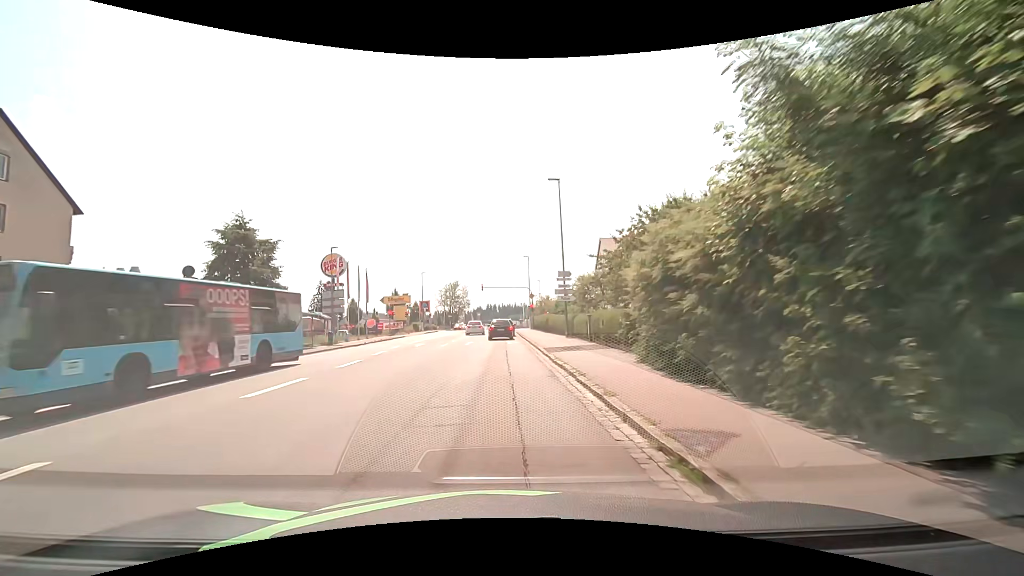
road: tertiary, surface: asphalt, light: Day
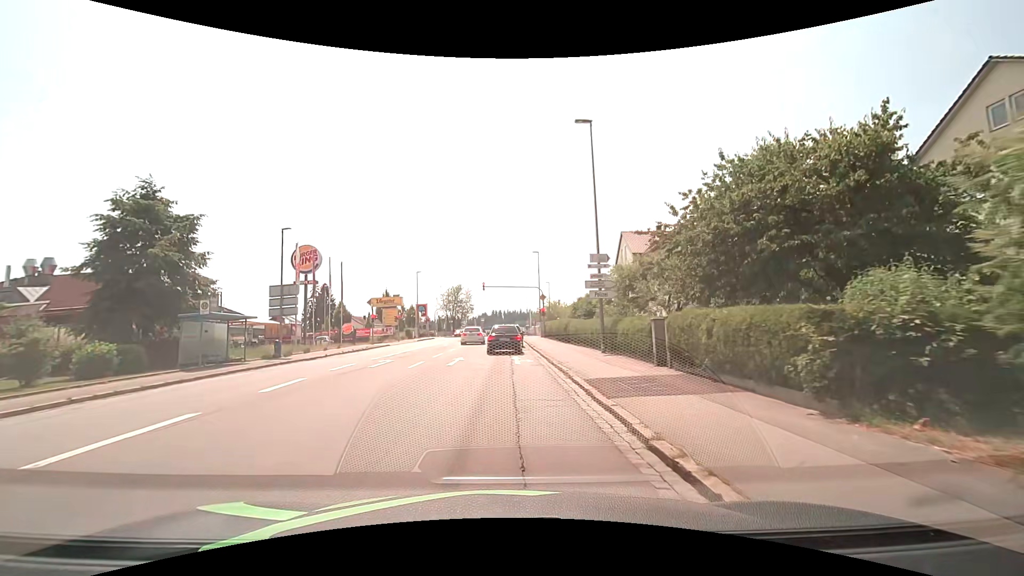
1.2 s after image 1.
(-0.2, +10.0) m; -1°
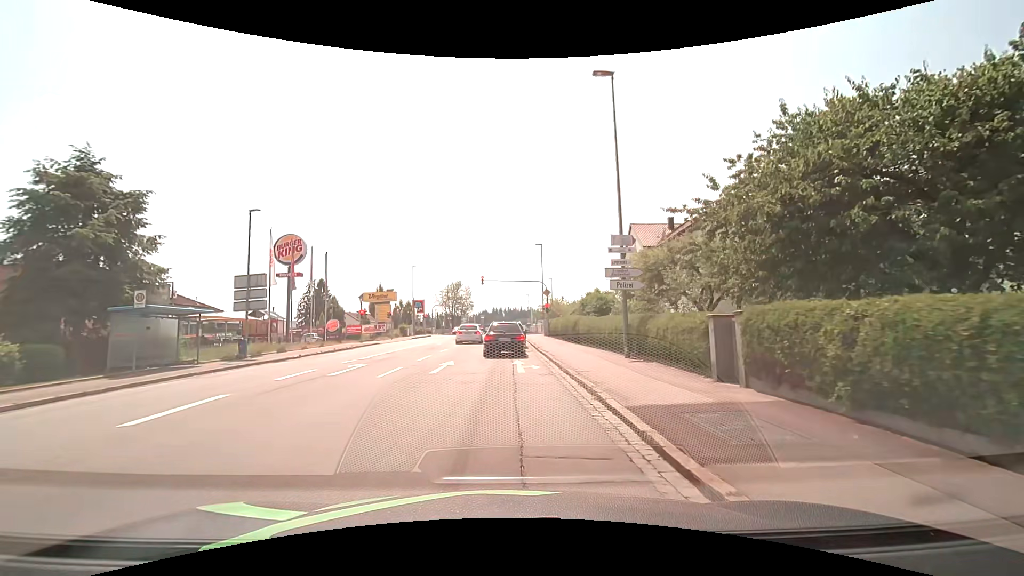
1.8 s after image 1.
(0.0, +4.0) m; 0°
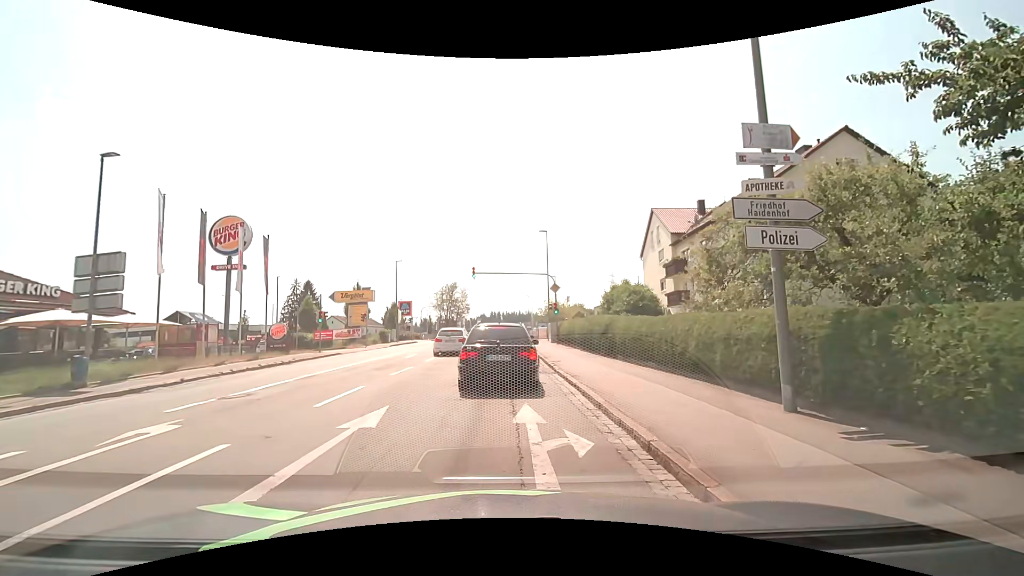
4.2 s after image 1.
(+0.1, +9.5) m; 0°
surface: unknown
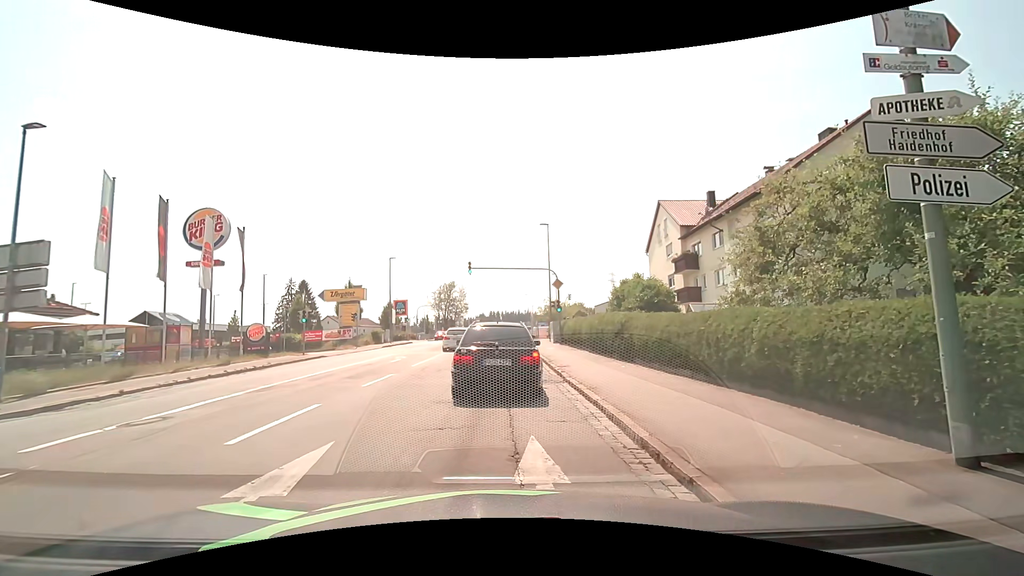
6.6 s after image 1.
(0.0, +2.7) m; +1°
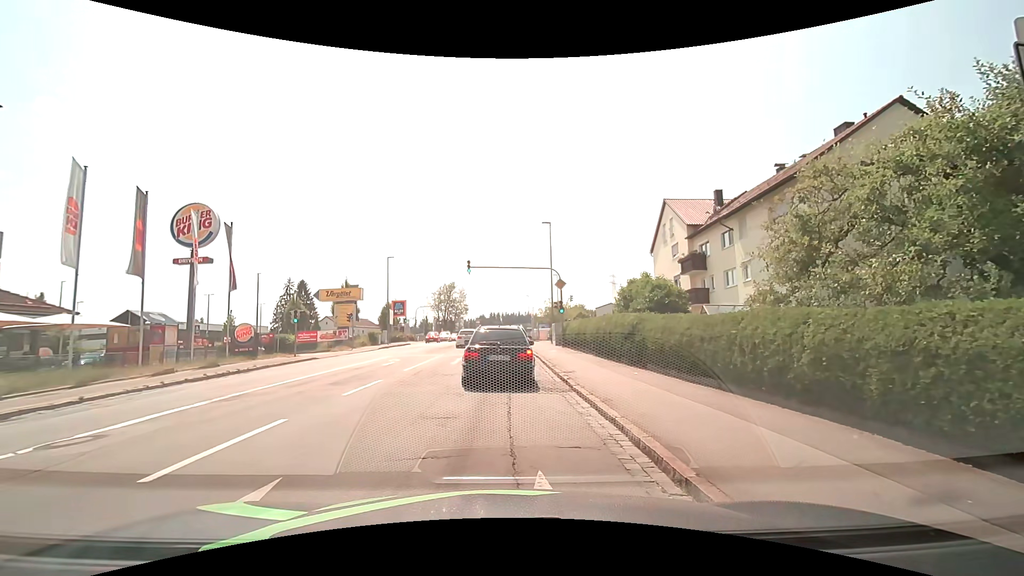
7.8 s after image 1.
(0.0, +1.5) m; 0°
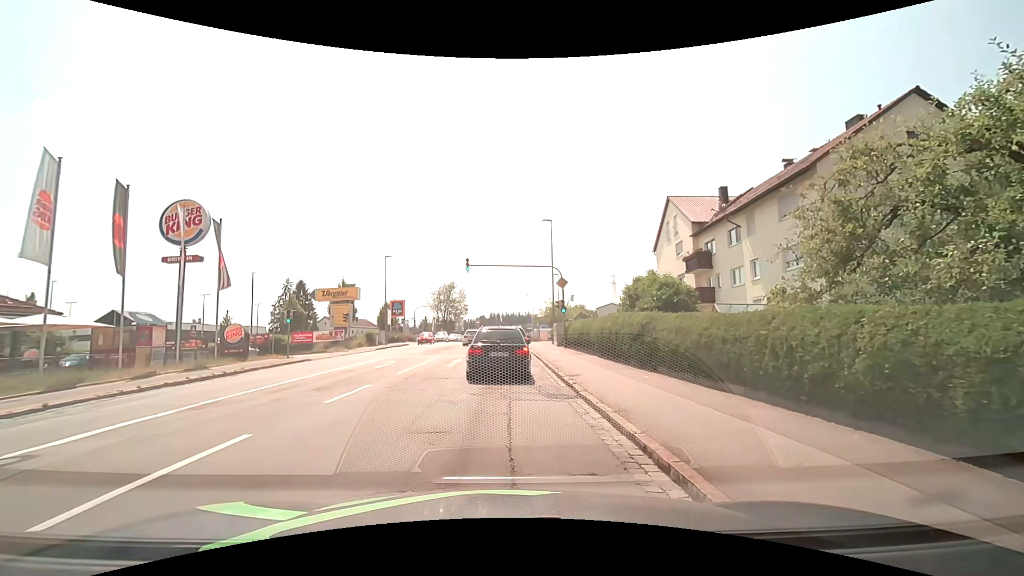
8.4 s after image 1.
(0.0, +1.1) m; 0°
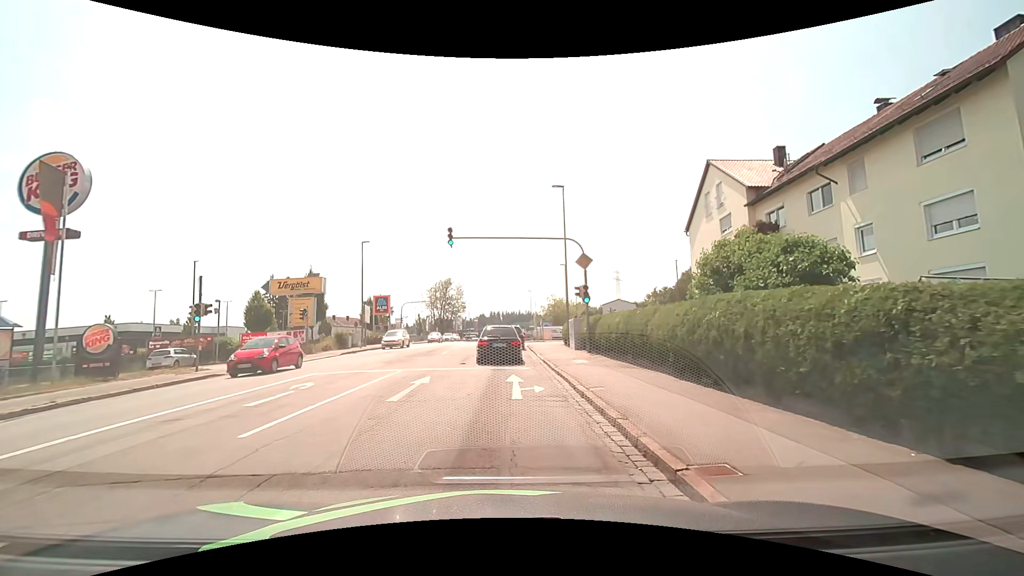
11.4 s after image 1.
(0.0, +9.5) m; +1°
(0, +10) (0, +20) (0, +30) (-1, +40) (-1, +50) (-1, +60) (-1, +70) (-1, +80) (-2, +90) (-2, +100) m
